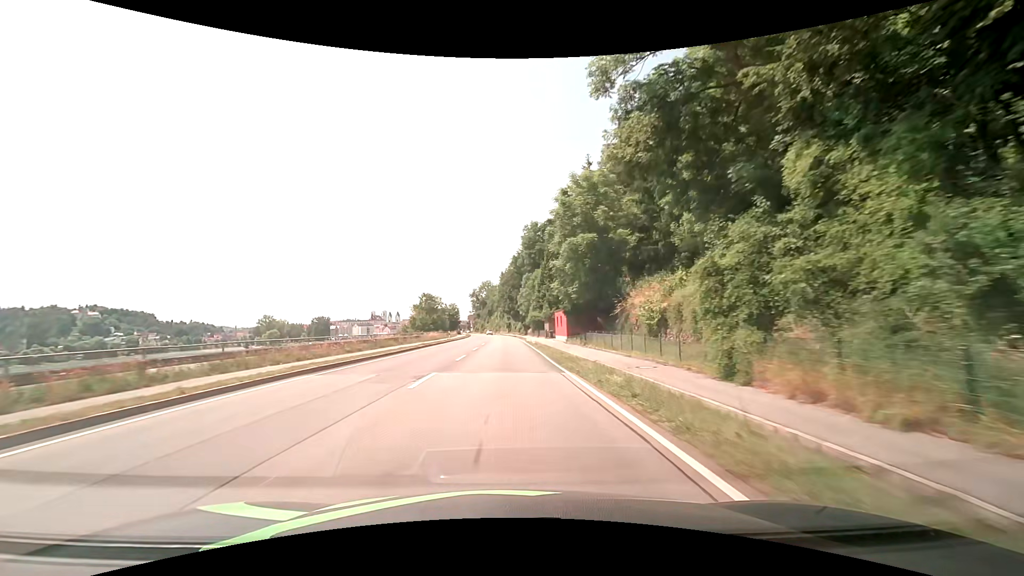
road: primary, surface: asphalt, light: Day
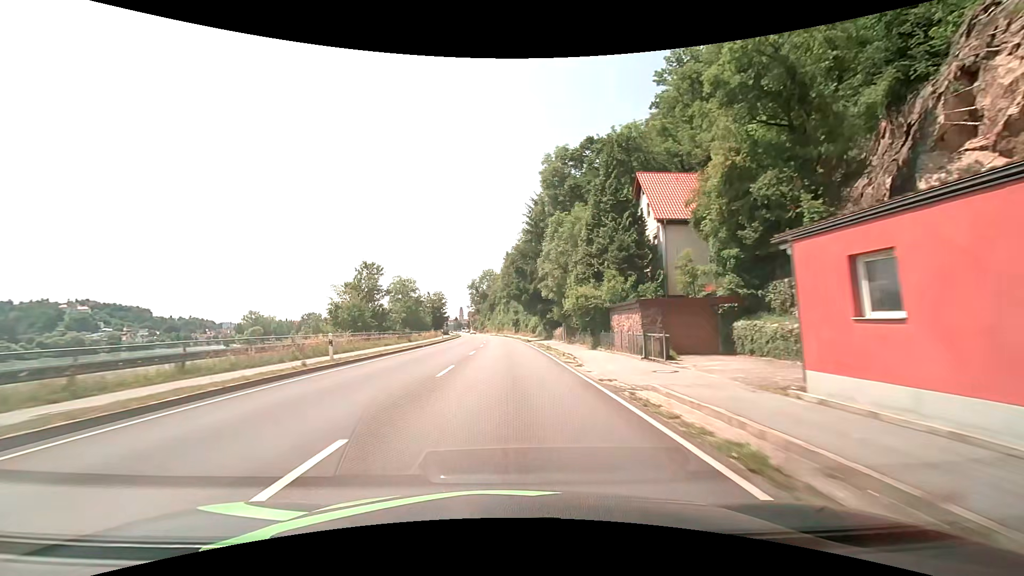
(-0.4, +43.1) m; -1°
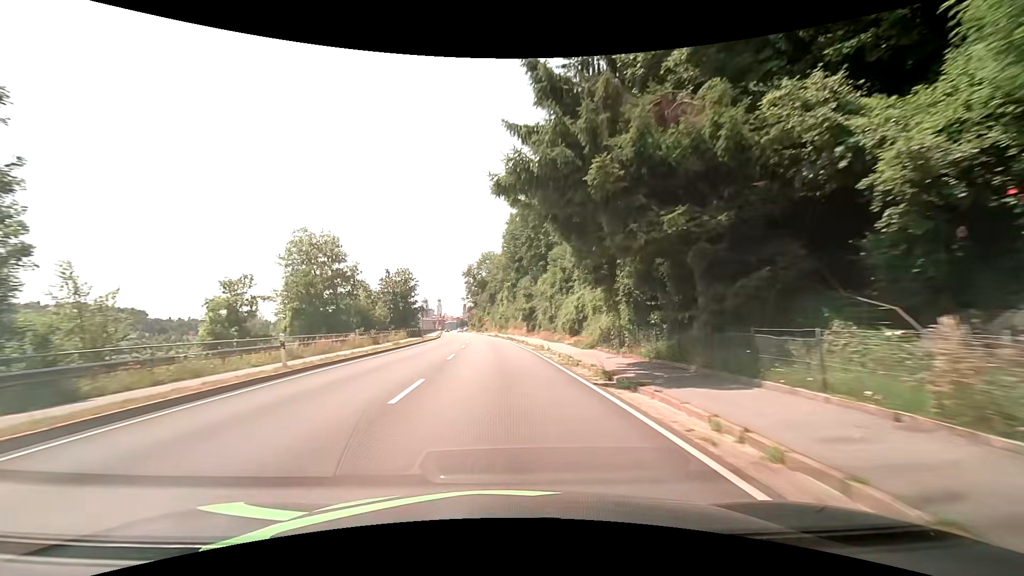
(-0.1, +40.9) m; -1°
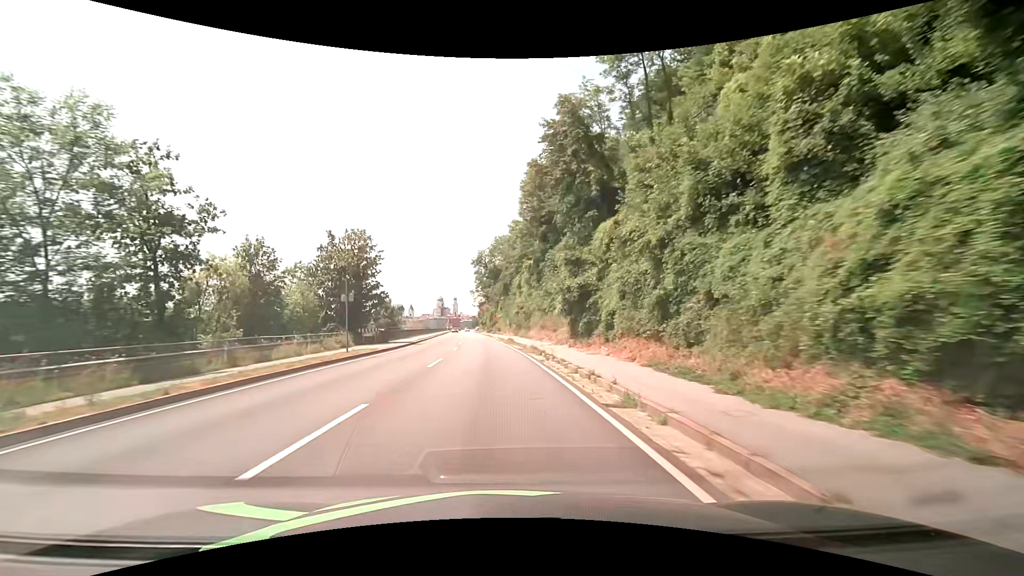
(-0.4, +27.9) m; -2°
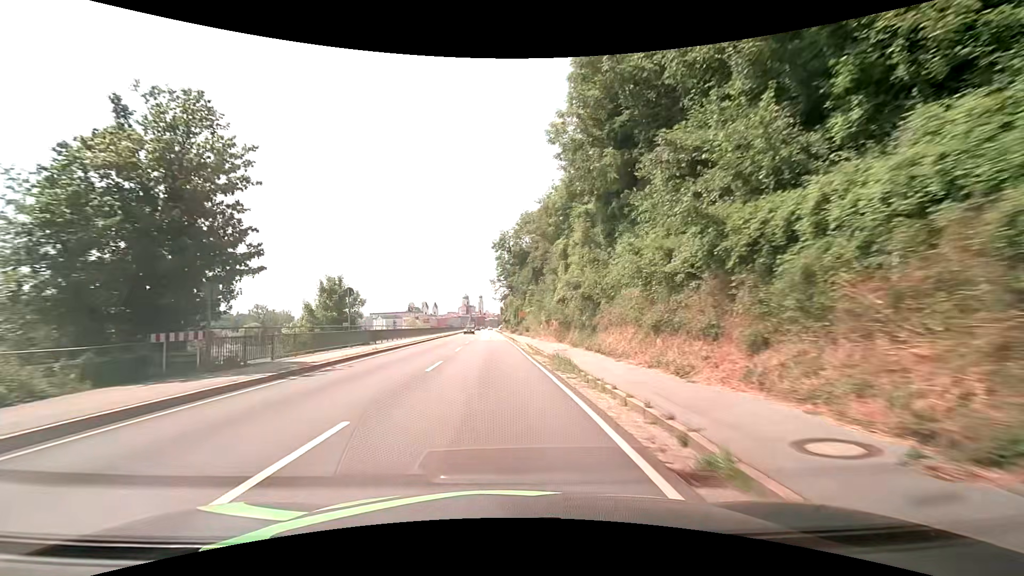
(-0.6, +25.5) m; -3°
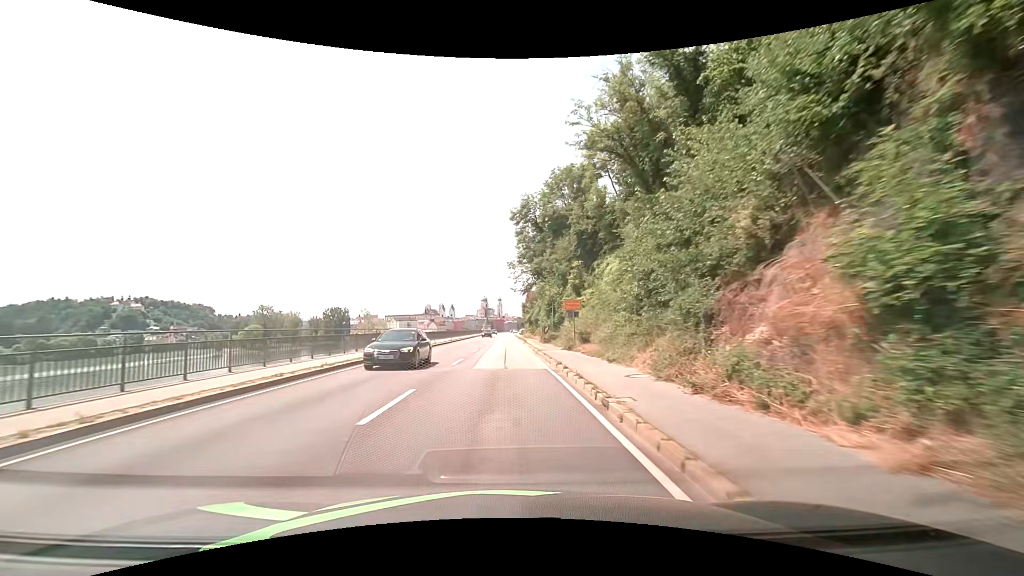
(-0.8, +31.8) m; -2°
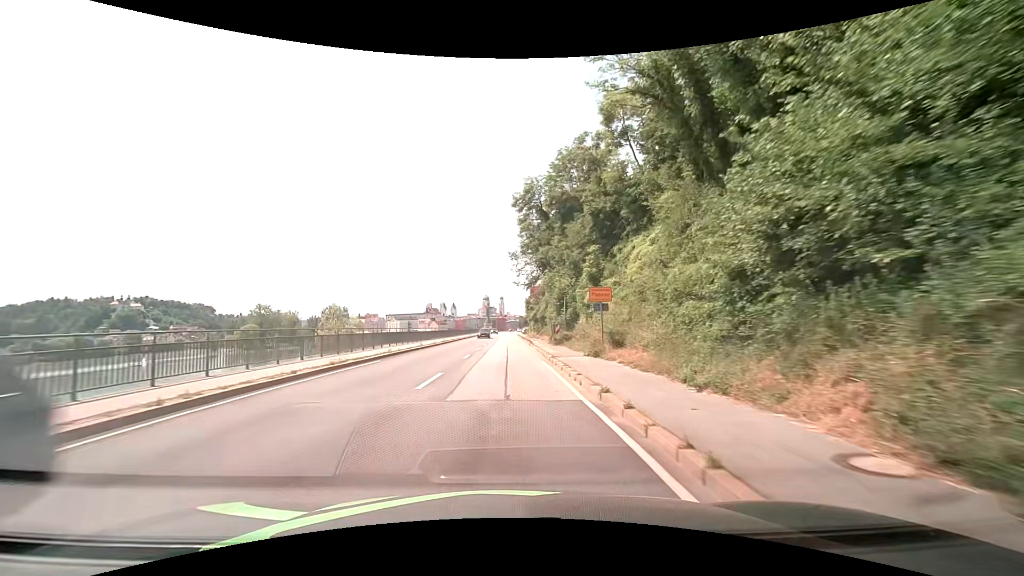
(0.0, +7.8) m; 0°
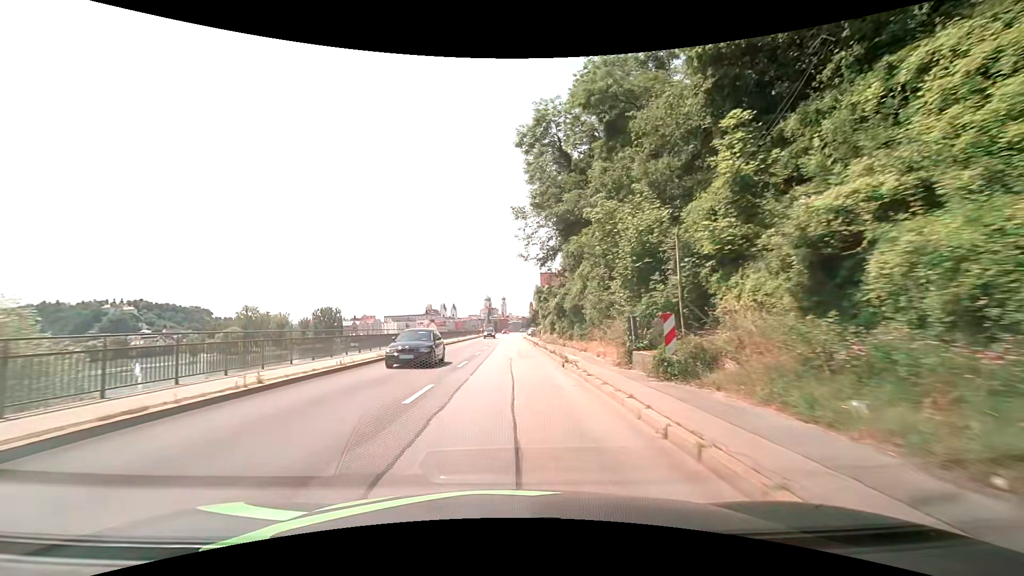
(+0.1, +23.2) m; 0°
(0, +10) (0, +20) (0, +30) (0, +40) (0, +50) (0, +60) (+1, +70) (+1, +80) (+1, +90) (+1, +100) m
